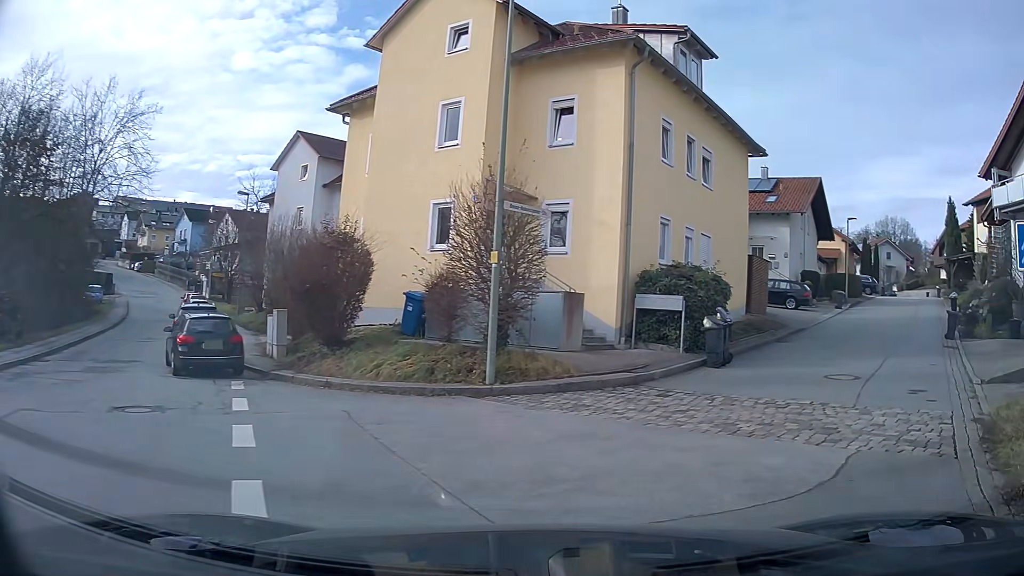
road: residential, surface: asphalt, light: Day
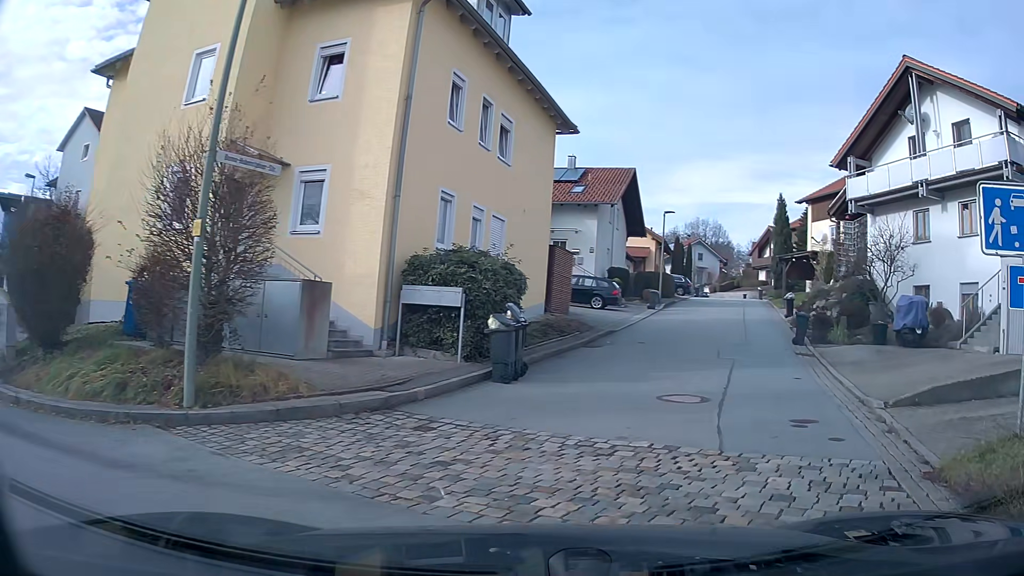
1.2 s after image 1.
(+0.5, +3.6) m; +17°
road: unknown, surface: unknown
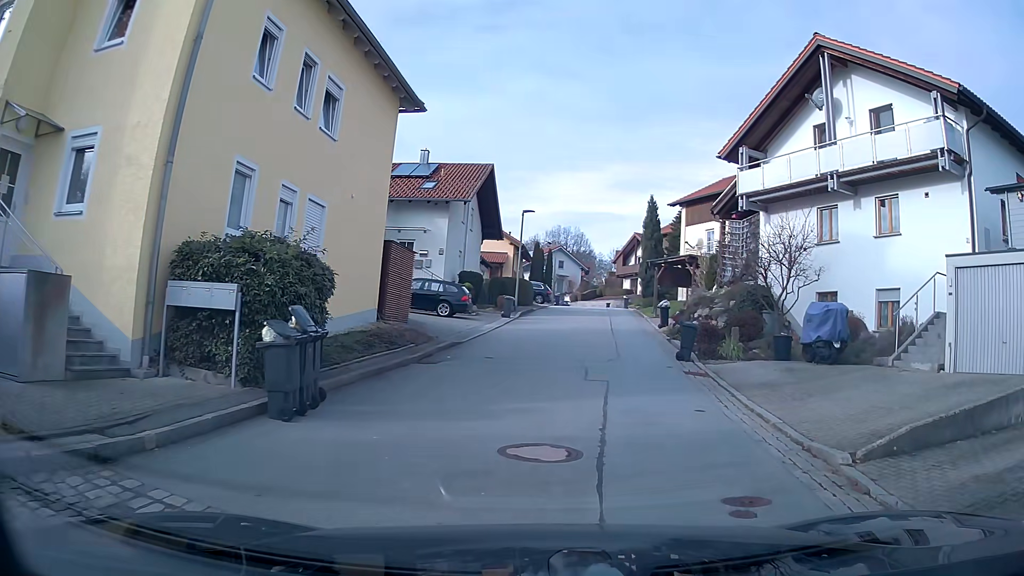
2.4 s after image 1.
(+0.3, +3.4) m; +10°
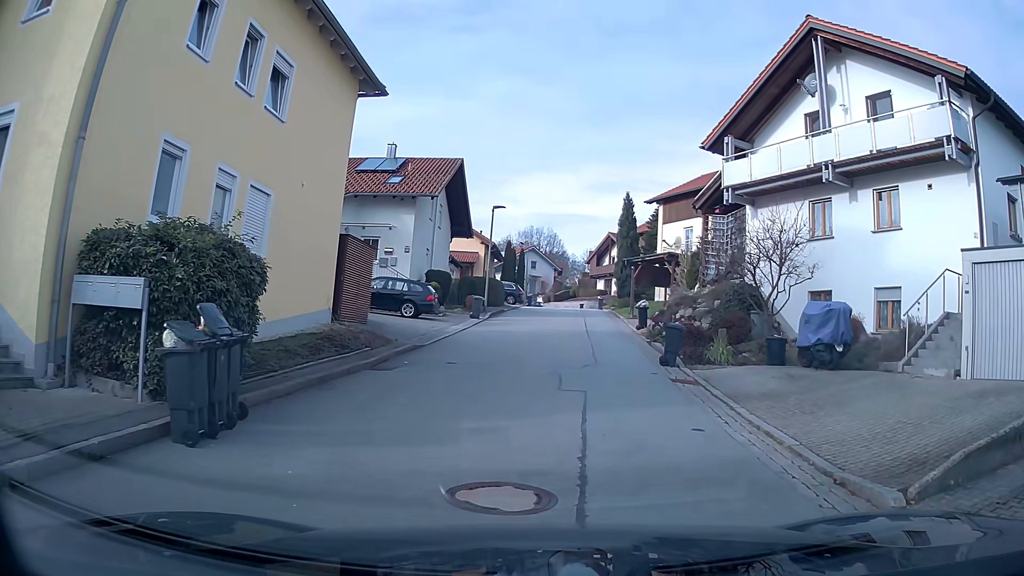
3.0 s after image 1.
(0.0, +1.6) m; +3°
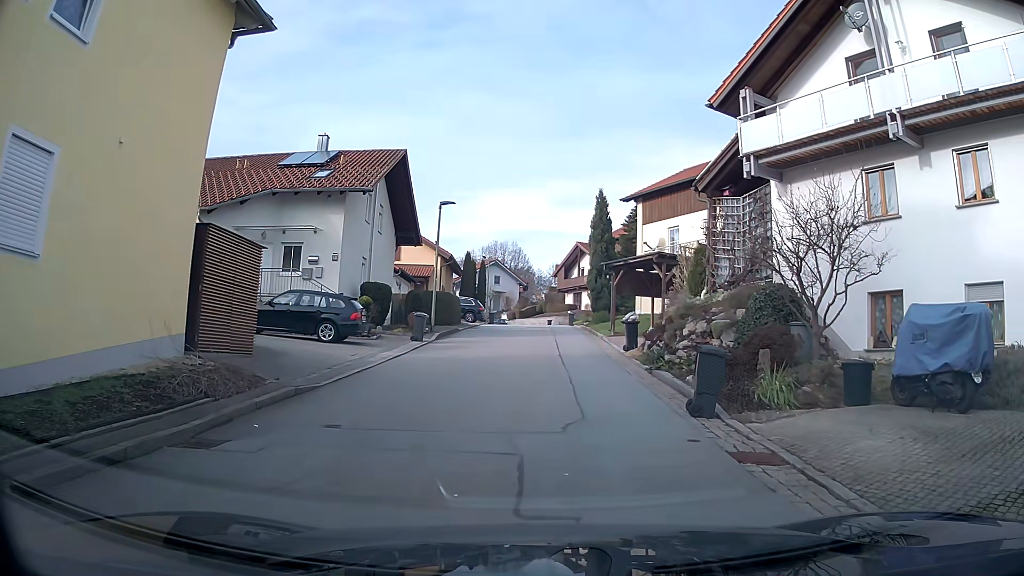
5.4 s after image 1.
(0.0, +6.0) m; +3°
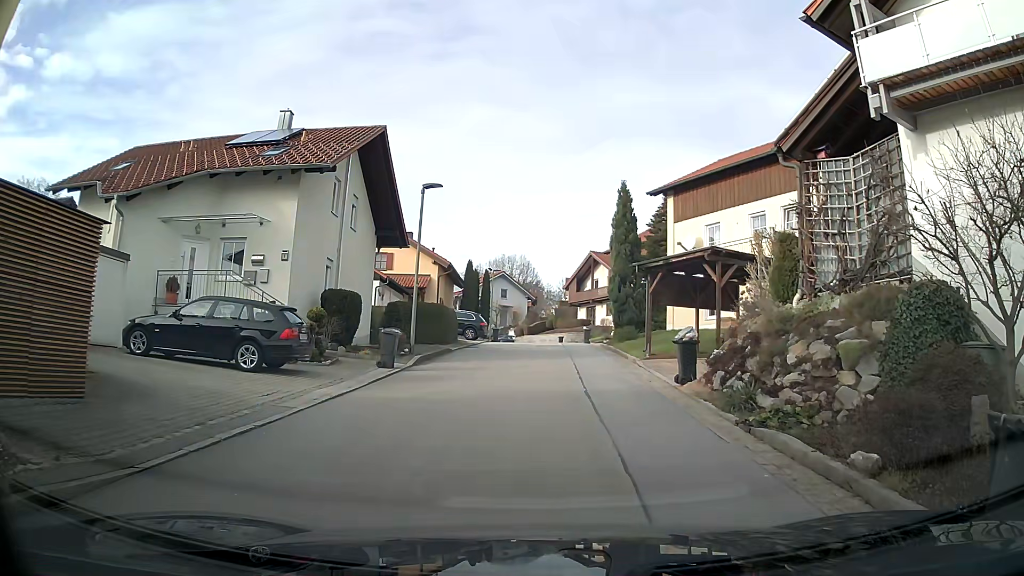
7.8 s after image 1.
(-0.1, +6.2) m; -1°
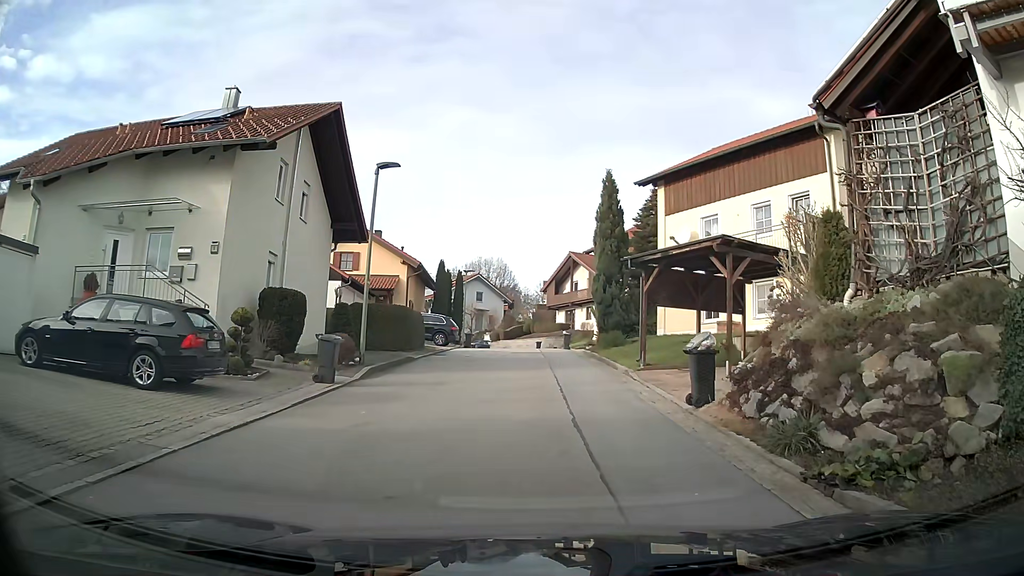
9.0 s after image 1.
(0.0, +3.2) m; +1°
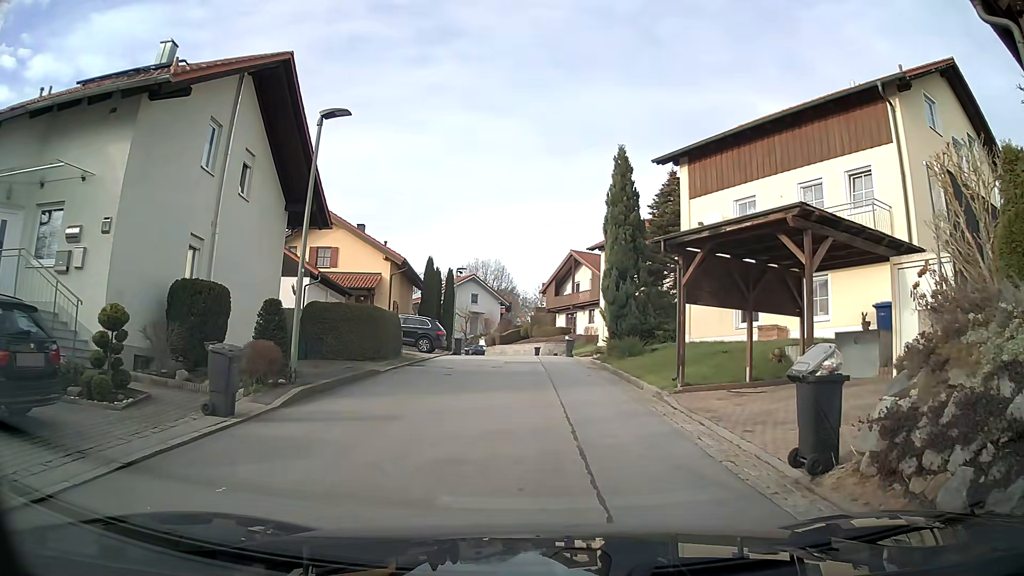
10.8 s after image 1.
(0.0, +4.7) m; +1°
